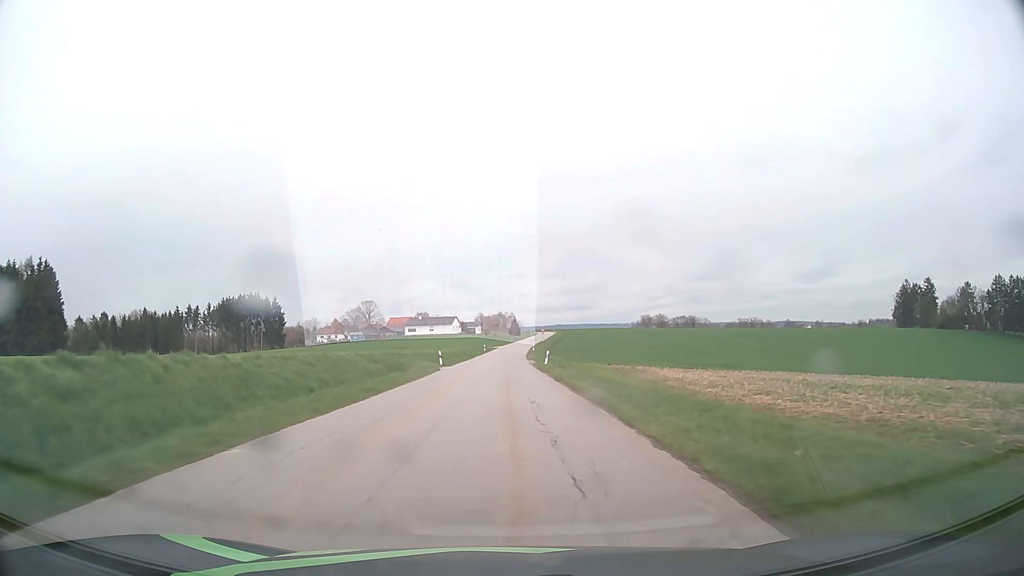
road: tertiary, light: Day
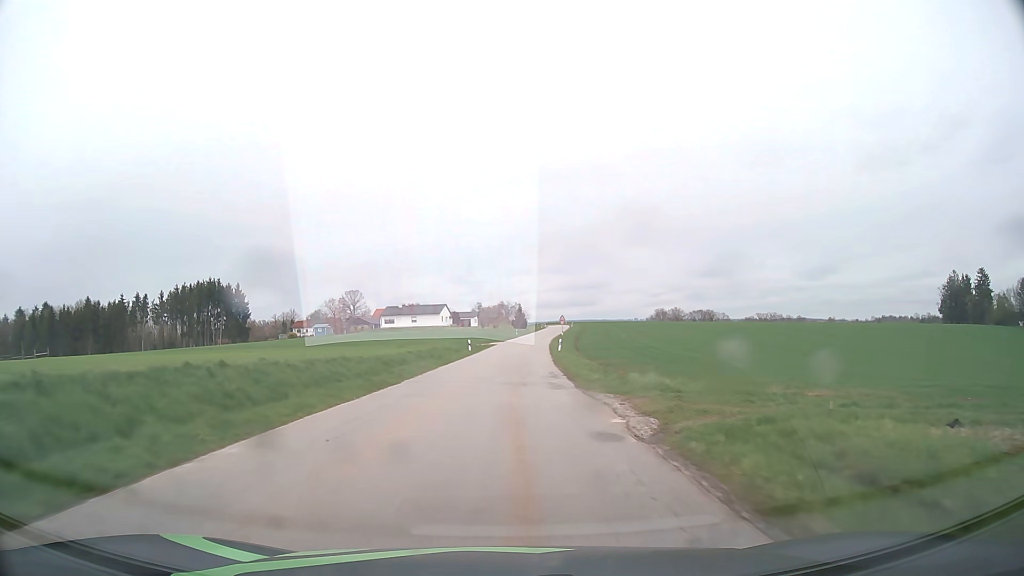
(-0.1, +42.4) m; 0°
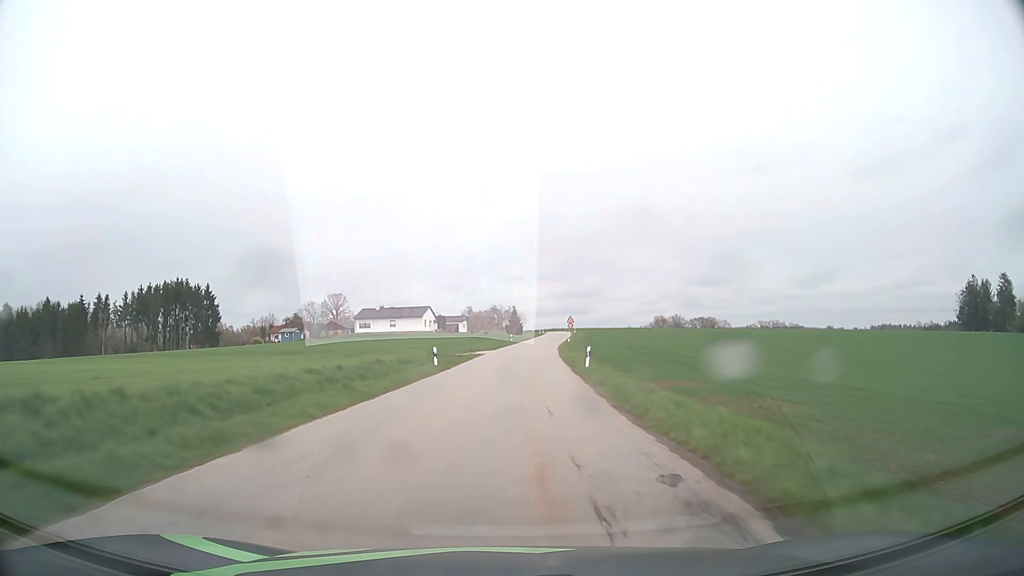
(+0.1, +20.5) m; 0°
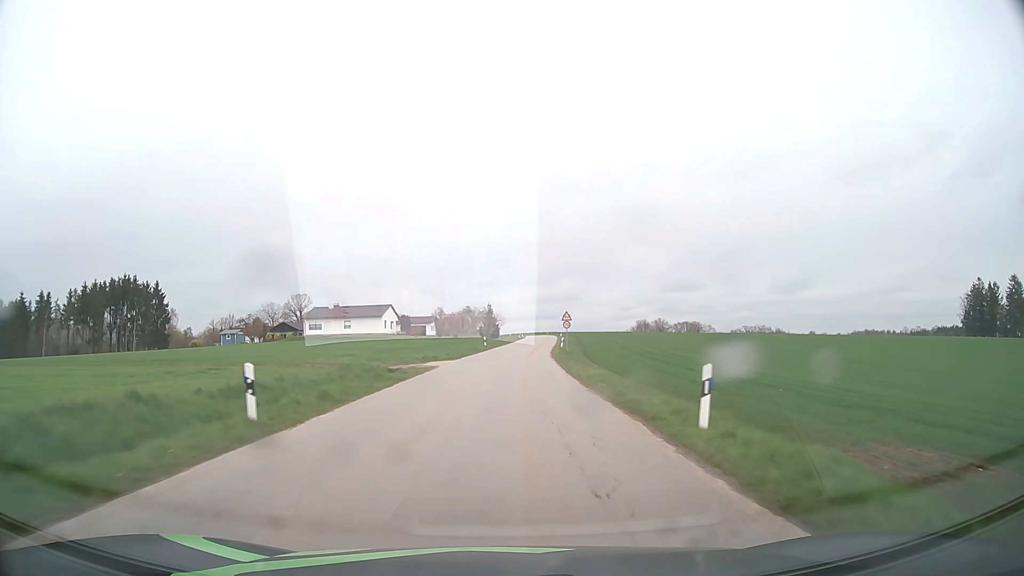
(+0.4, +20.1) m; +2°
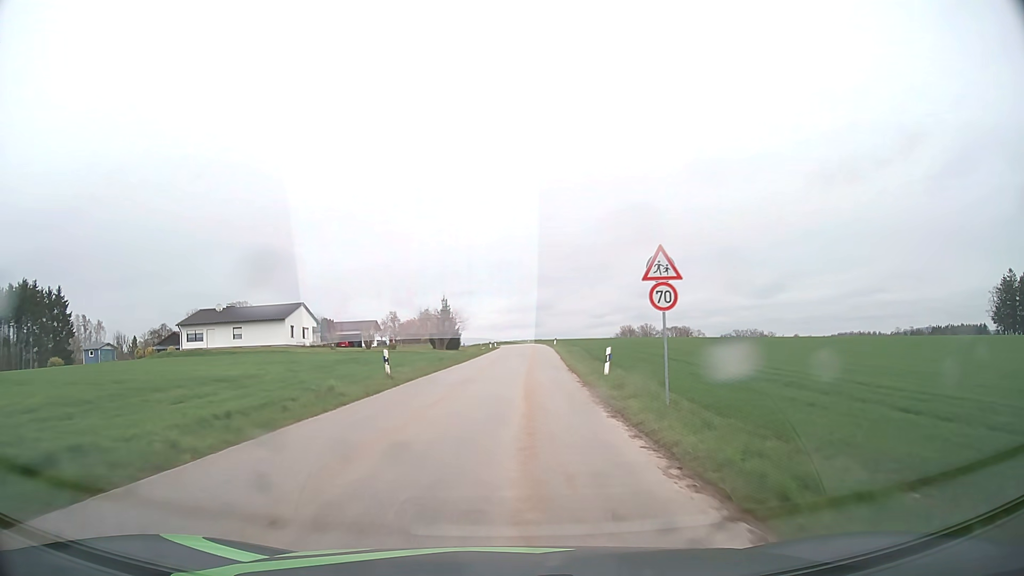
(+1.0, +38.8) m; +2°
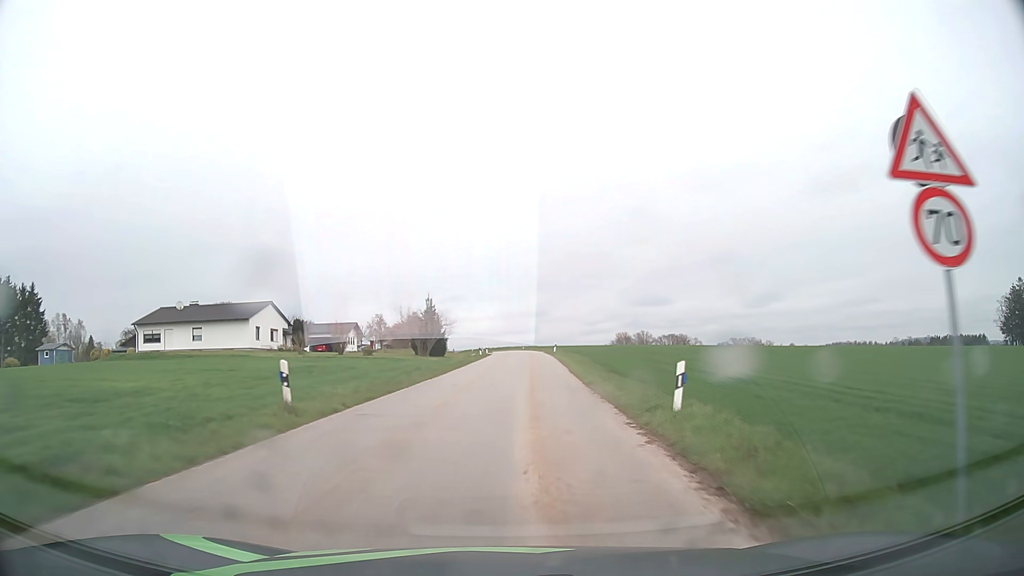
(0.0, +9.3) m; 0°
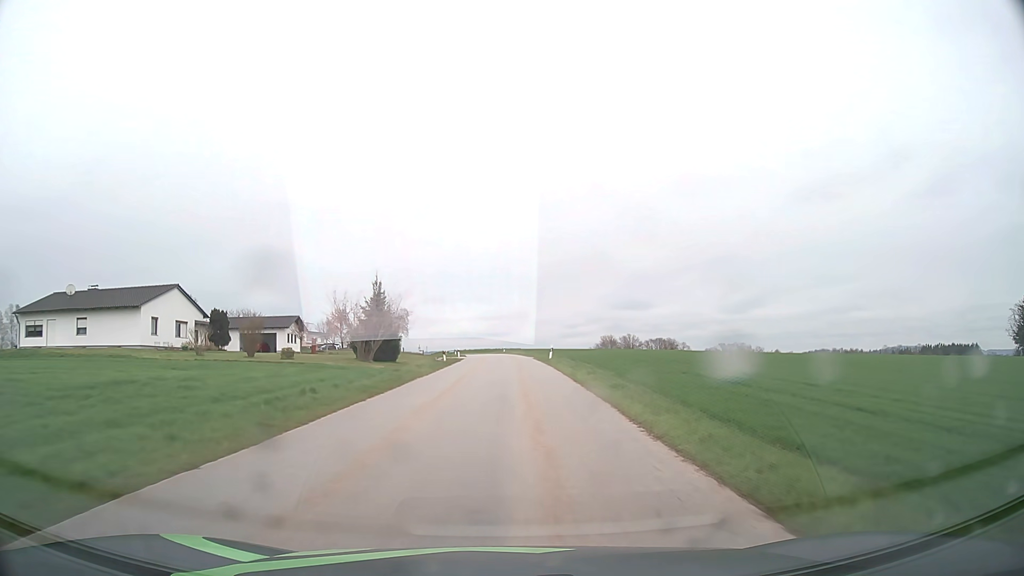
(+0.3, +18.6) m; +2°
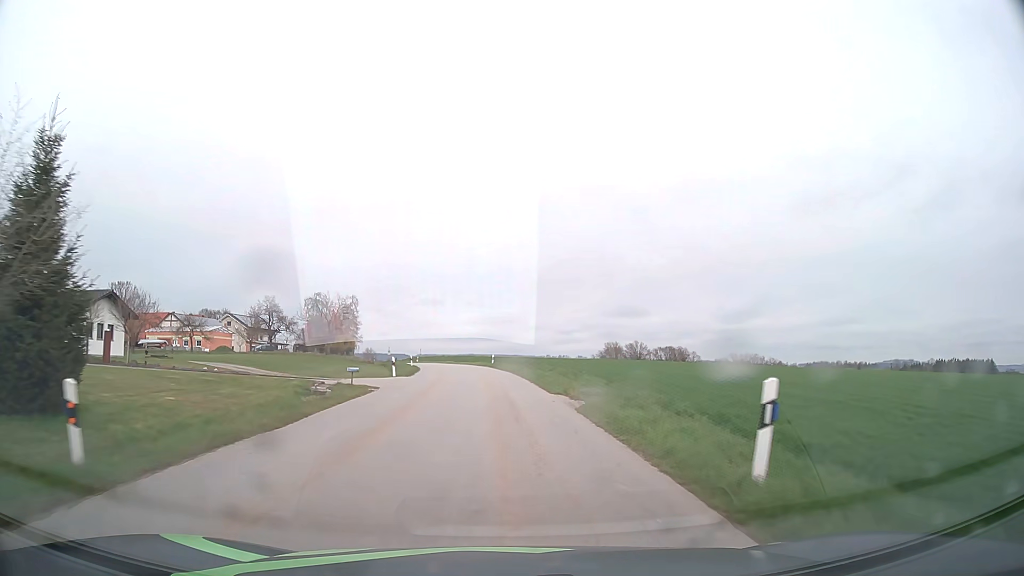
(+0.4, +37.4) m; 0°
(0, +10) (0, +20) (-1, +30) (-2, +40) (-3, +50) (-4, +60) (-6, +70) (-8, +79) (-10, +89) (-13, +99) m
